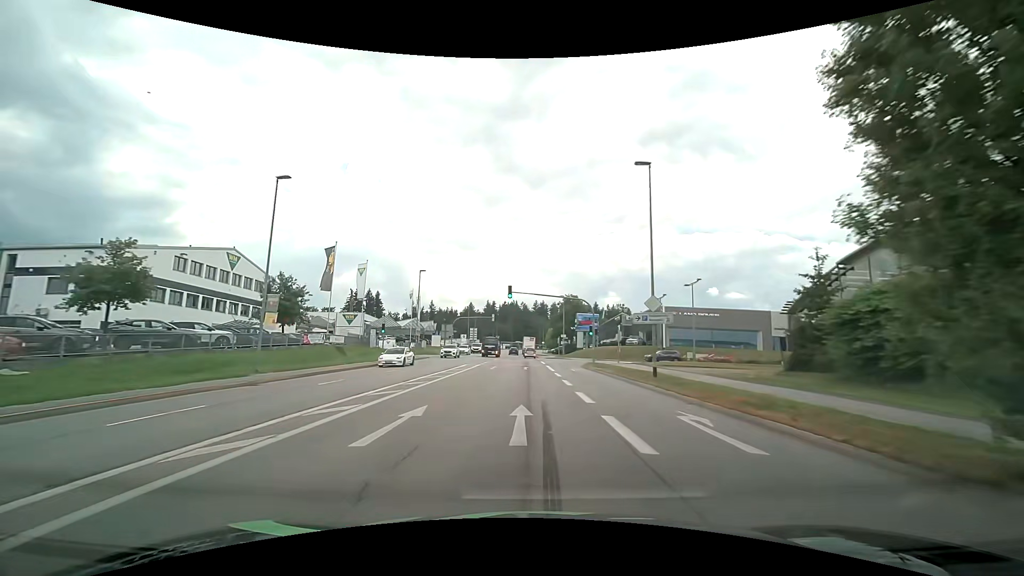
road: tertiary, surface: asphalt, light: Day
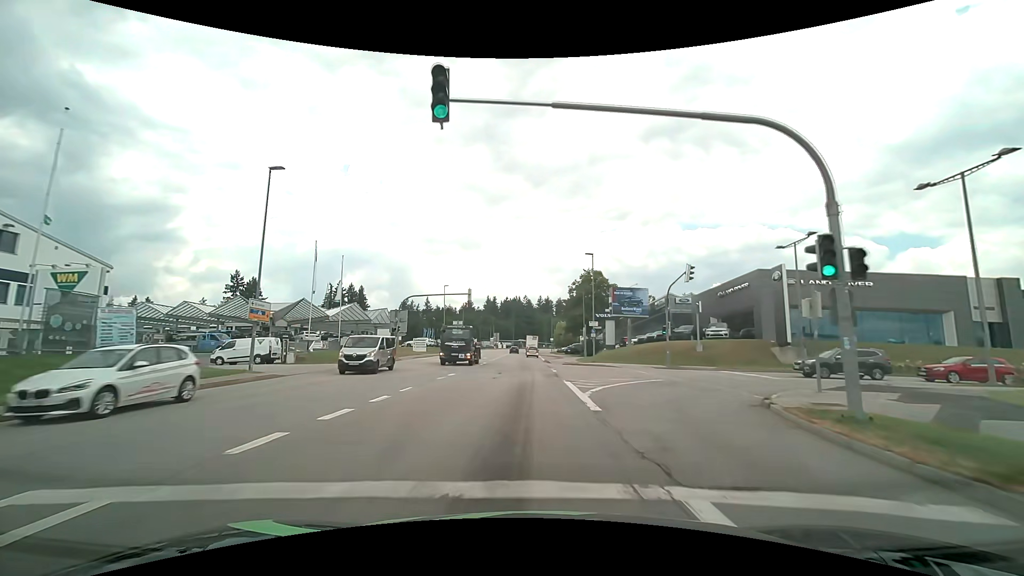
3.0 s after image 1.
(-0.1, +35.6) m; 0°
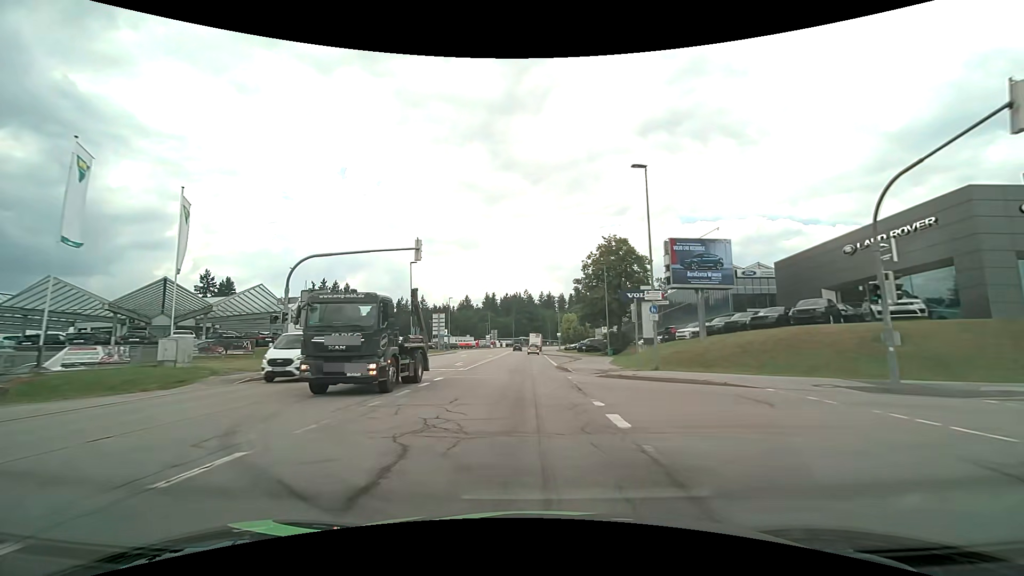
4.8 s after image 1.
(0.0, +22.2) m; 0°
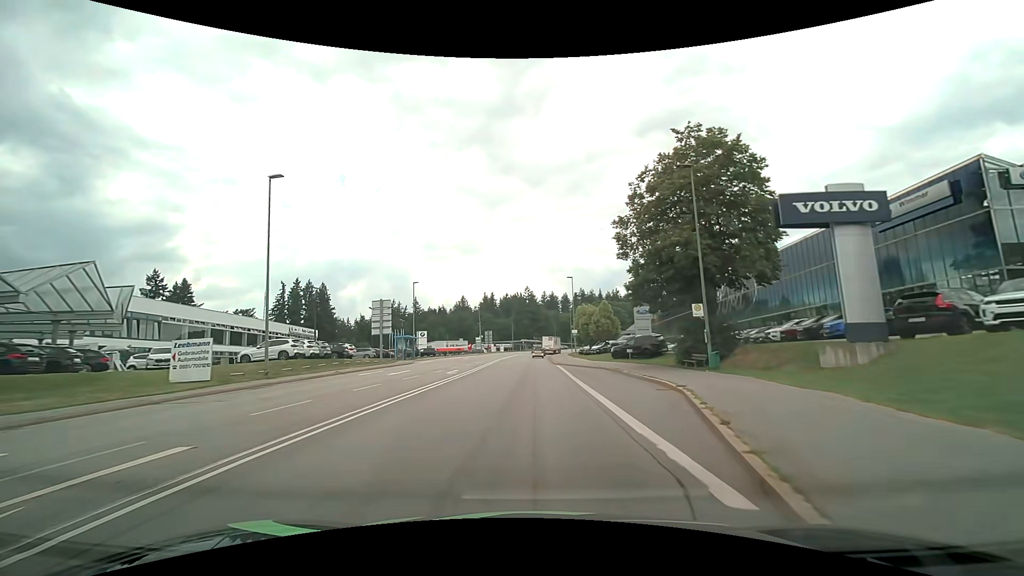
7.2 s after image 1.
(0.0, +30.4) m; 0°
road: secondary
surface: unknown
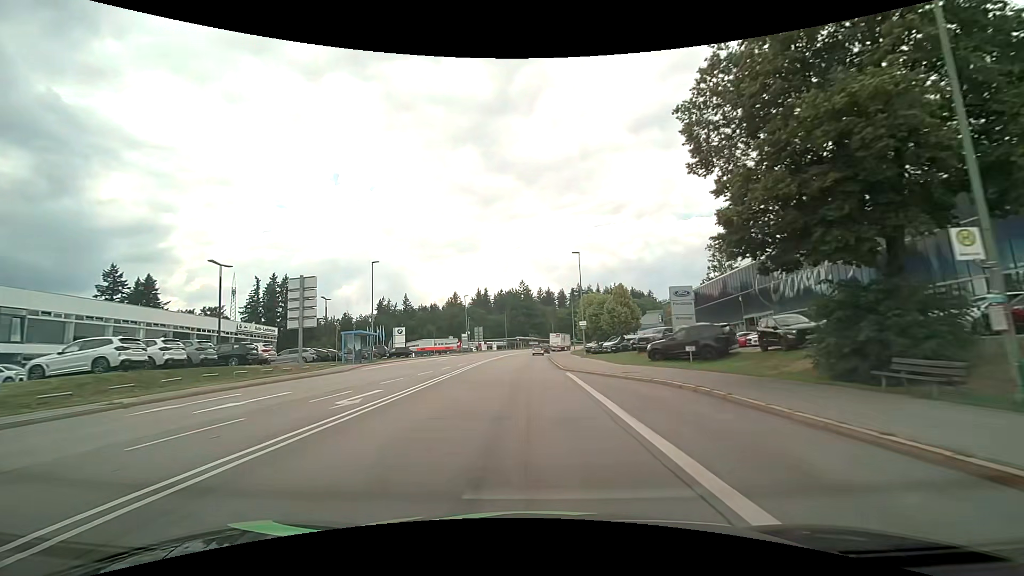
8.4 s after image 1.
(+0.1, +15.5) m; 0°
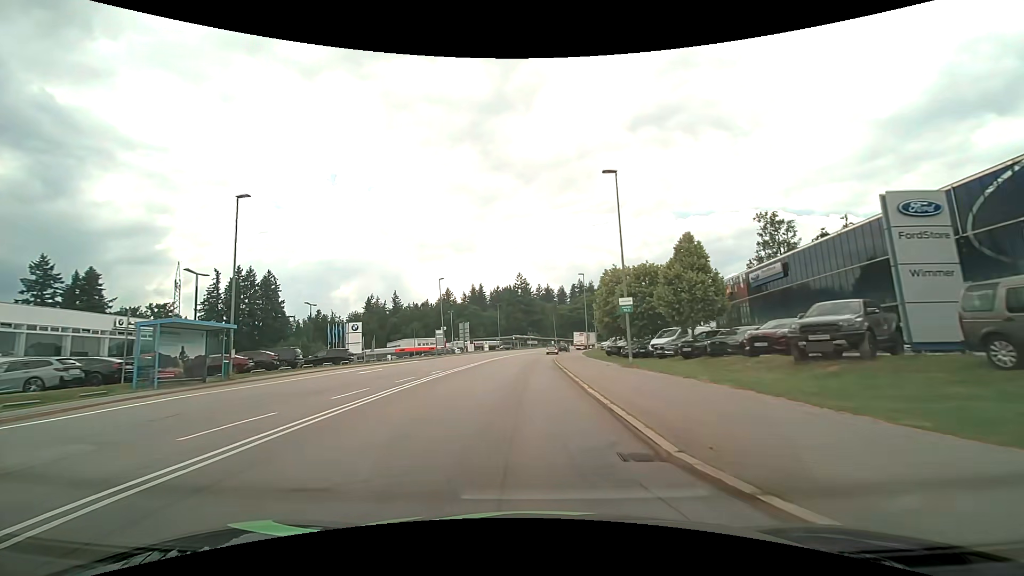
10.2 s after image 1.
(+0.1, +23.2) m; 0°
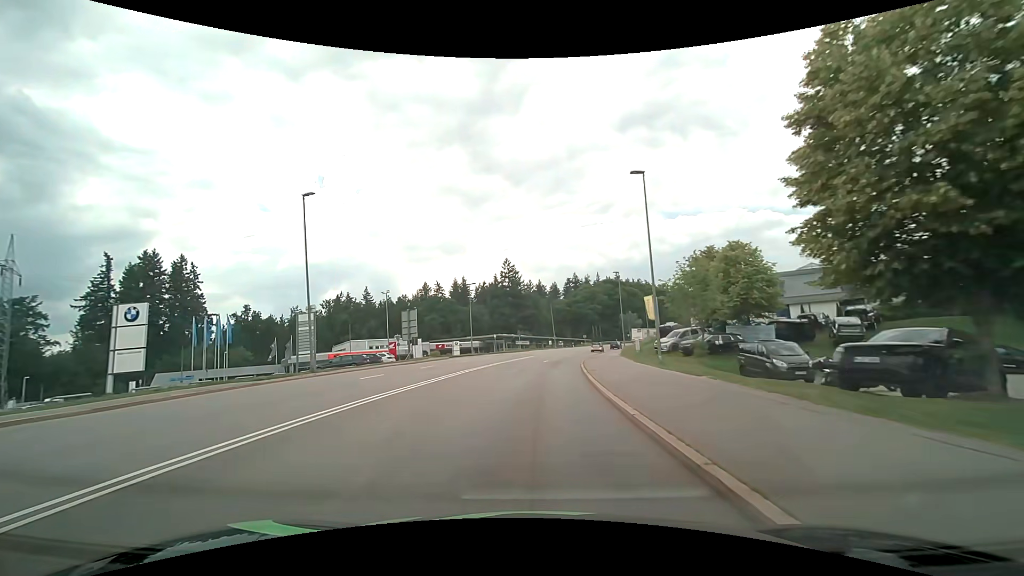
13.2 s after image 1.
(0.0, +38.6) m; +1°
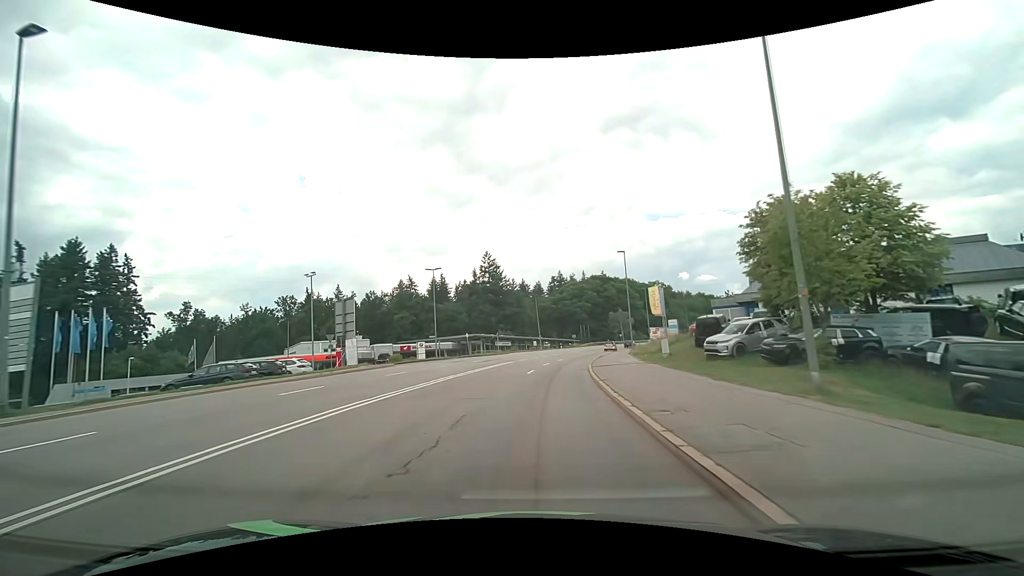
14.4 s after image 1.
(+0.3, +15.4) m; +2°
(0, +10) (+1, +20) (+2, +30) (+3, +40) (+5, +50) (+7, +59) (+9, +69) (+12, +79) (+15, +88) (+18, +98) m
